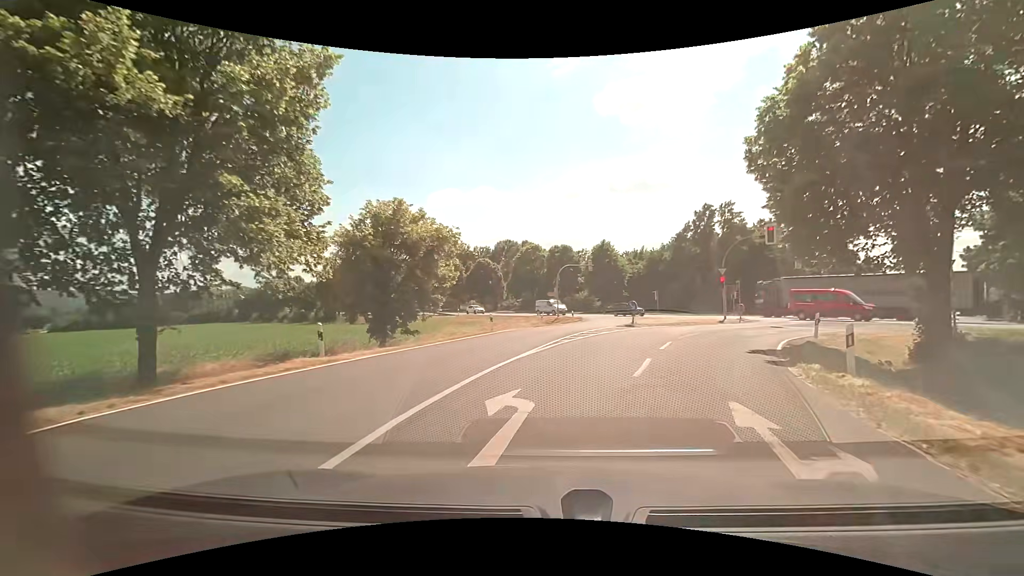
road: tertiary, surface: asphalt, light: Day
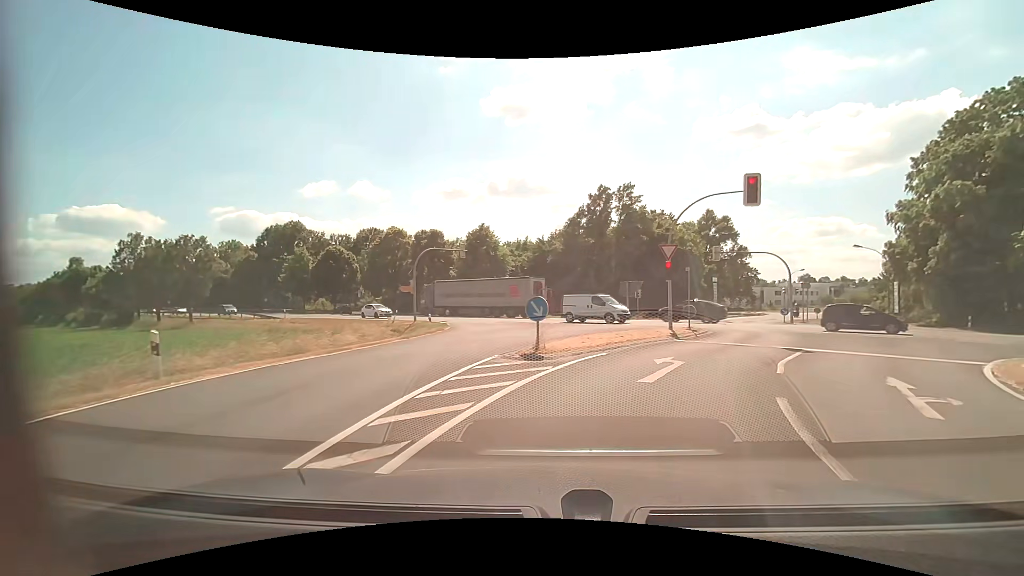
(+2.1, +16.6) m; +15°
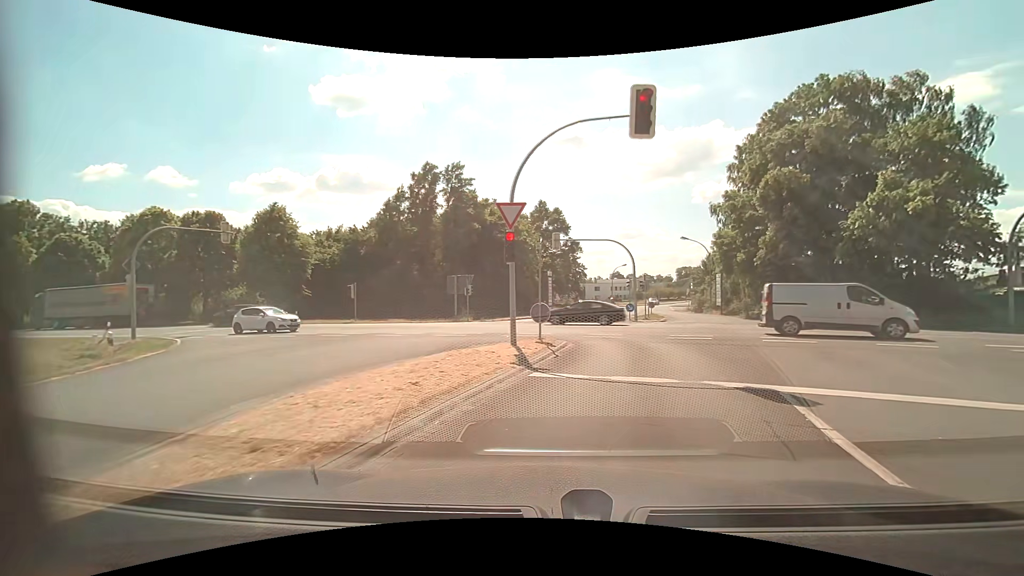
(+1.5, +9.8) m; +19°
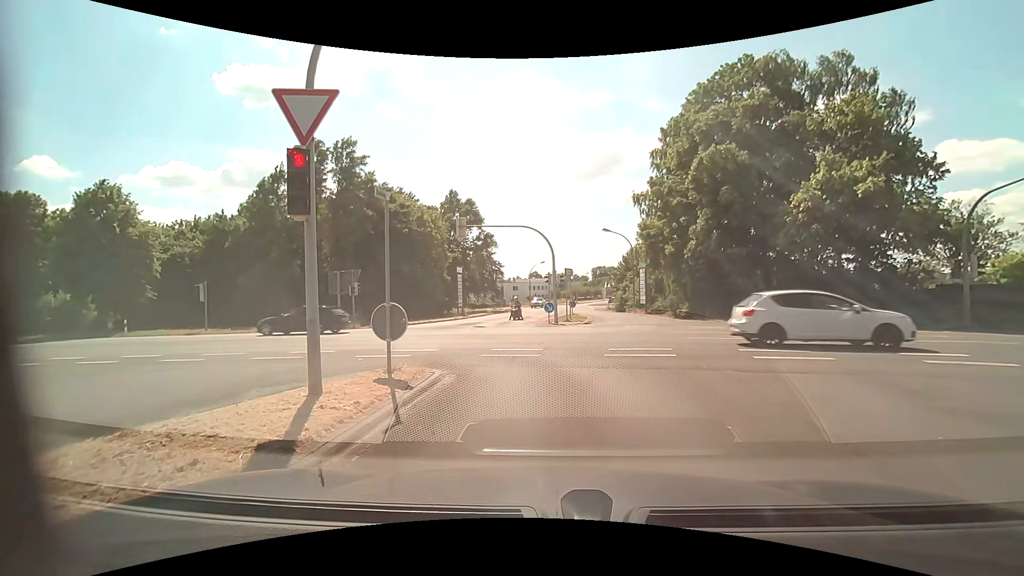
(+0.7, +6.5) m; +9°
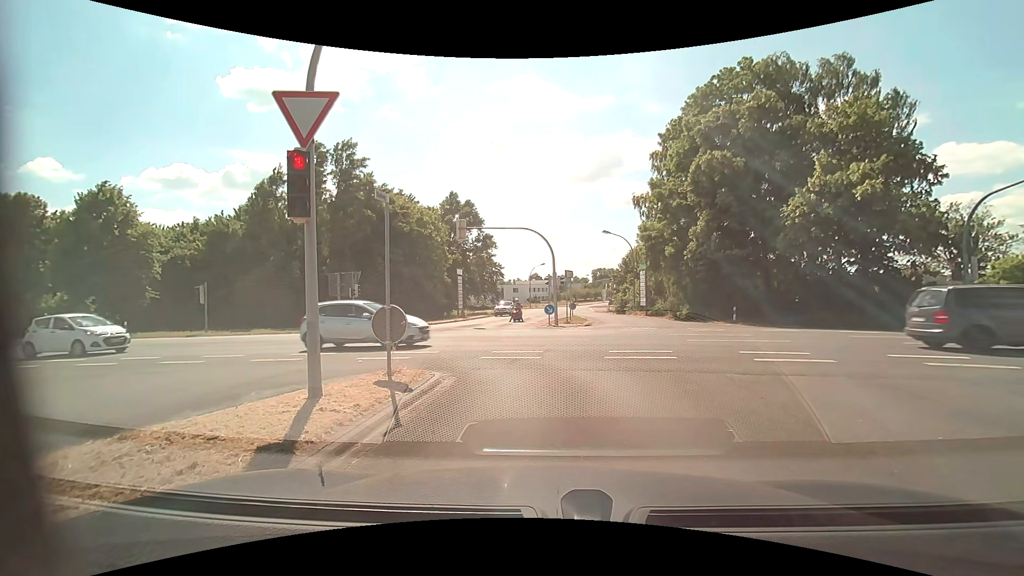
(0.0, +0.1) m; 0°
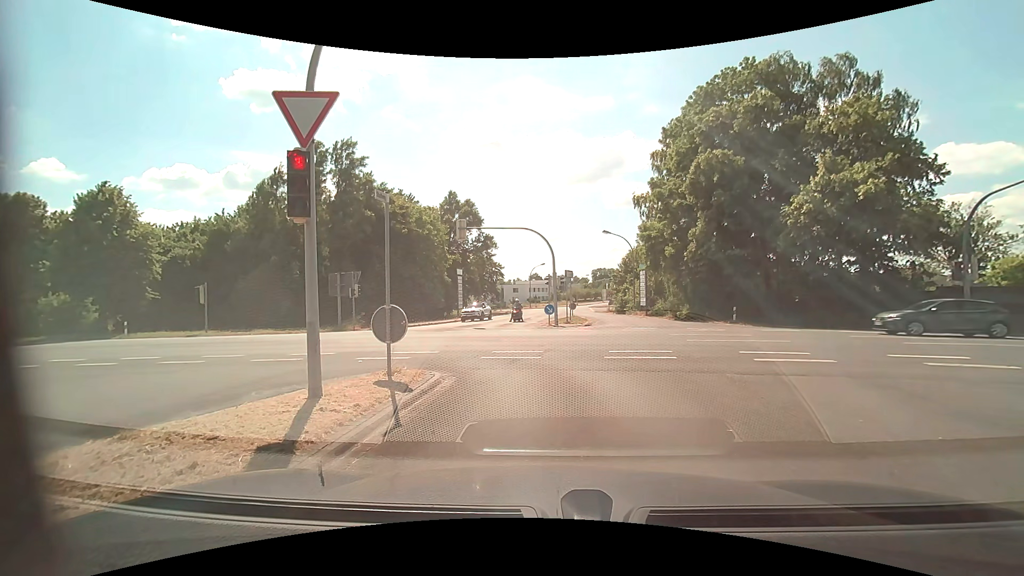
(0.0, 0.0) m; 0°
(0, +10) (-2, +20) (-10, +25) (-20, +28) (-29, +29) (-39, +31) (-49, +33) (-59, +34) (-69, +36) (-79, +38) m
